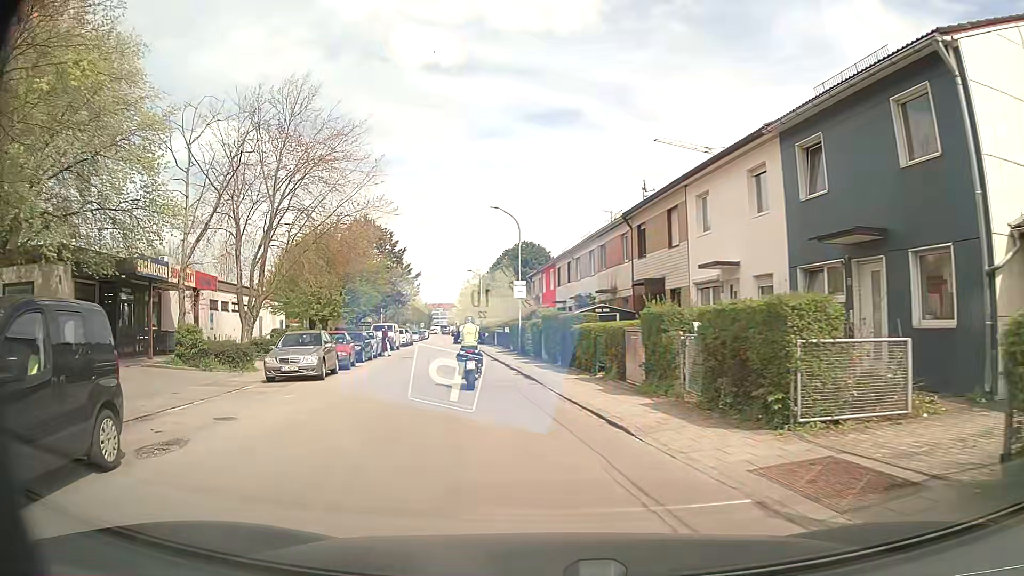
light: Day
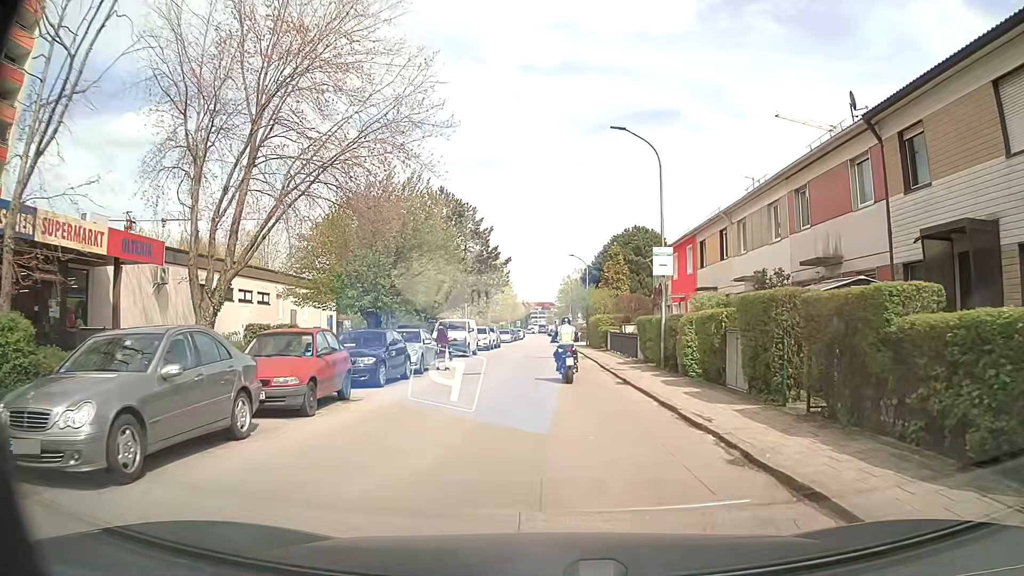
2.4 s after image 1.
(-1.8, +13.8) m; -9°
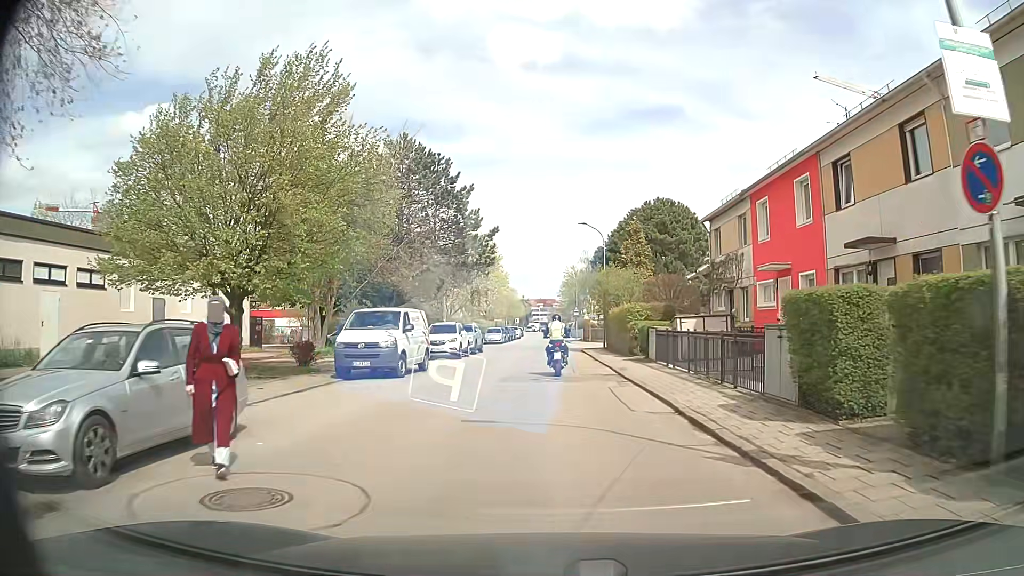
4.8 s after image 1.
(-0.1, +16.0) m; -1°
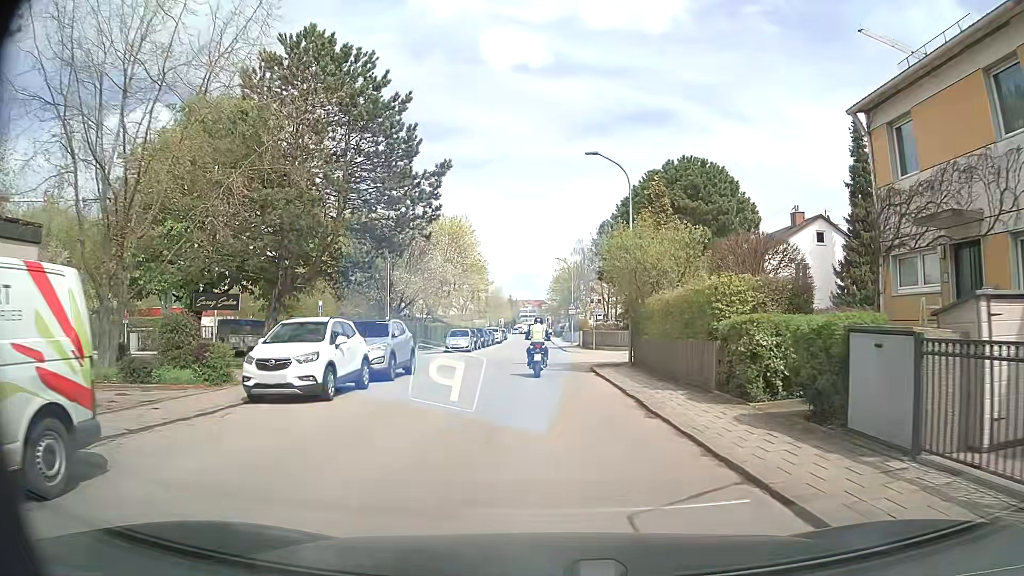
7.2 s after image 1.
(+0.1, +17.0) m; 0°
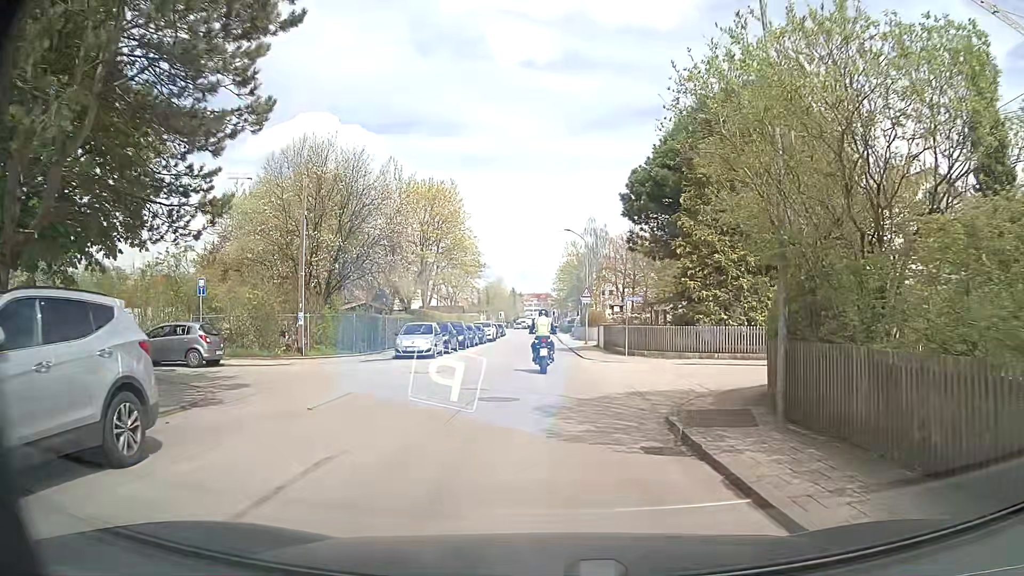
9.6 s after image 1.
(+0.1, +14.8) m; 0°
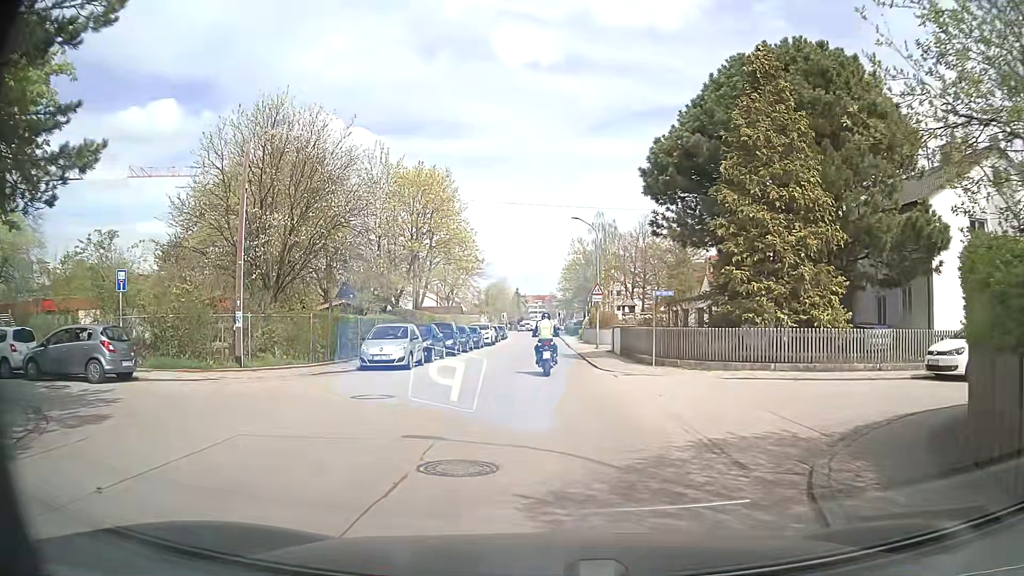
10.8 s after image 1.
(0.0, +5.7) m; 0°
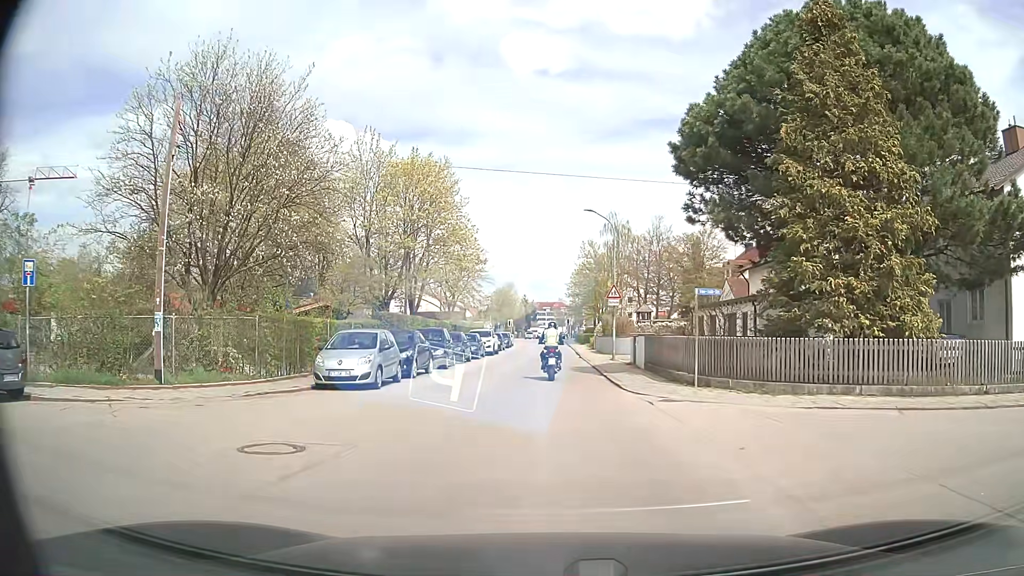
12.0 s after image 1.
(0.0, +5.0) m; 0°
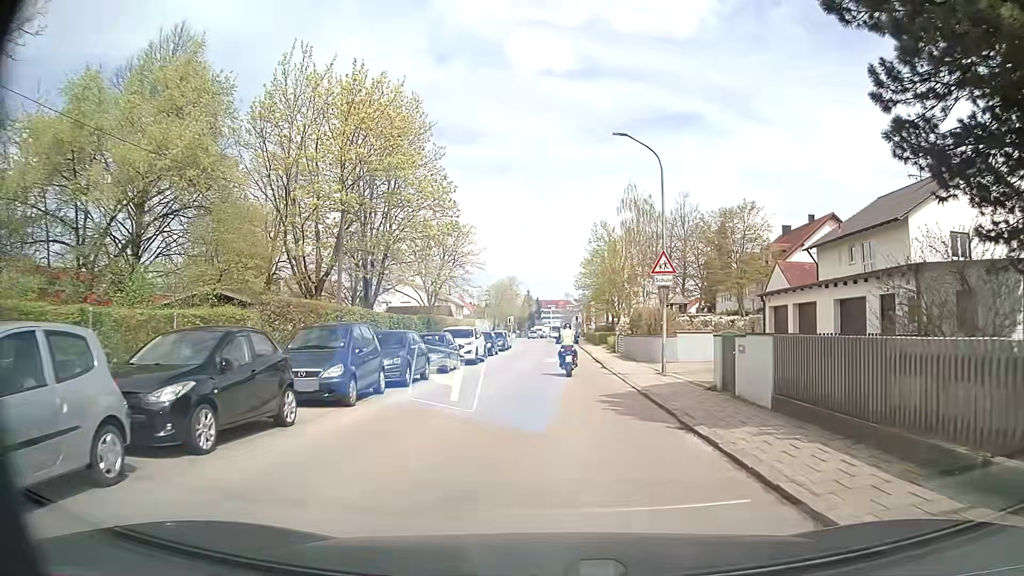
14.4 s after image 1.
(0.0, +13.7) m; 0°
(0, +10) (0, +20) (0, +30) (+1, +40) (+1, +50) (+1, +60) (+1, +70) (+1, +80) (+1, +90) (+1, +100) m
